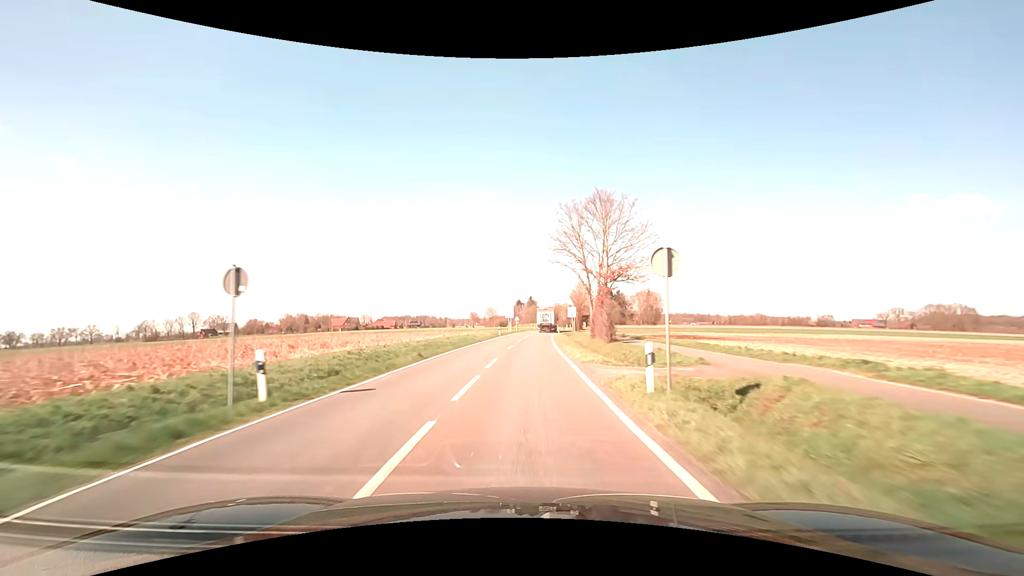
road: secondary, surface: asphalt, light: Day
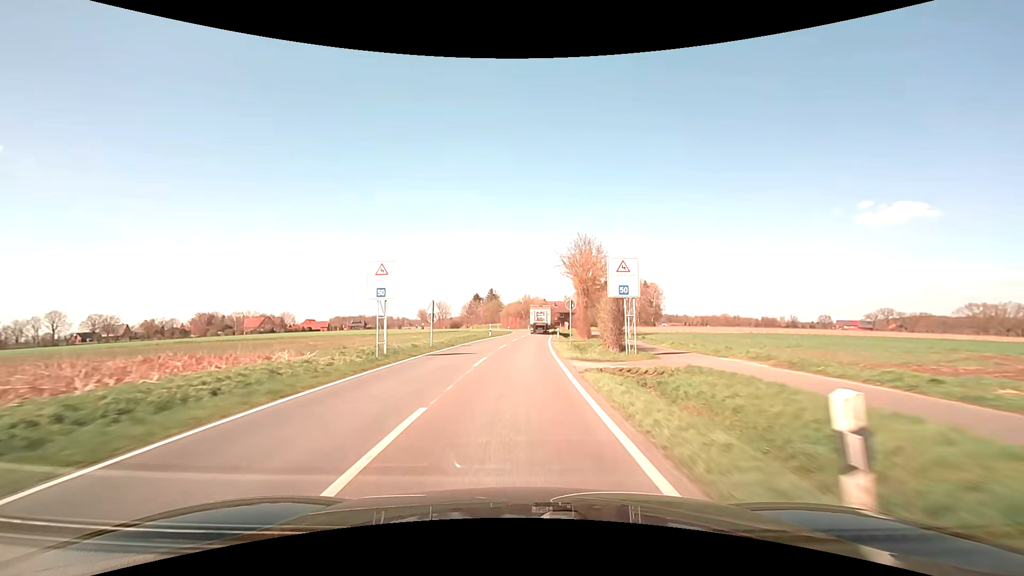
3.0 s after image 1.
(+1.9, +58.9) m; +4°
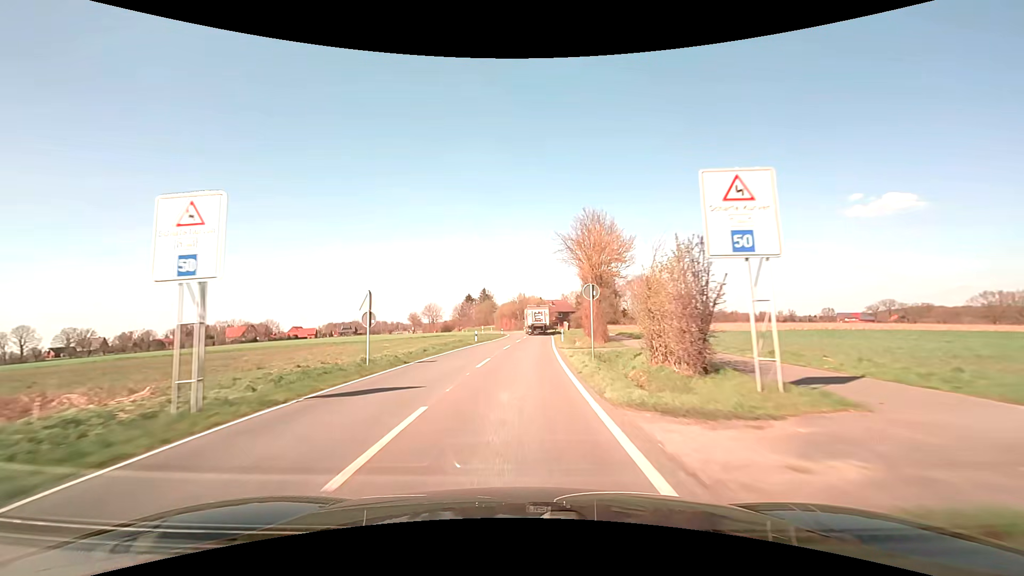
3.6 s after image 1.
(+0.1, +11.5) m; 0°
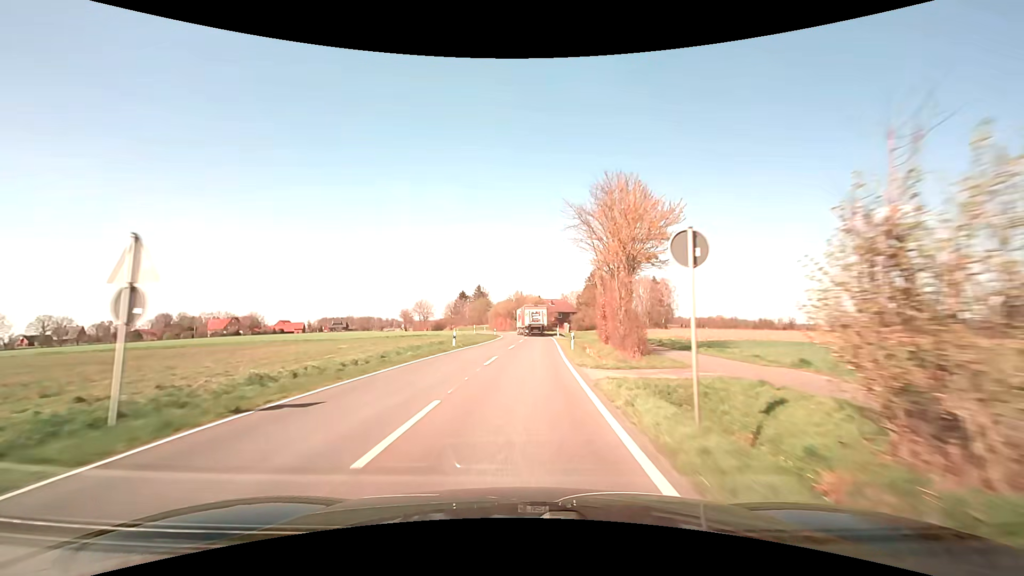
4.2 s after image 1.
(0.0, +11.4) m; 0°
